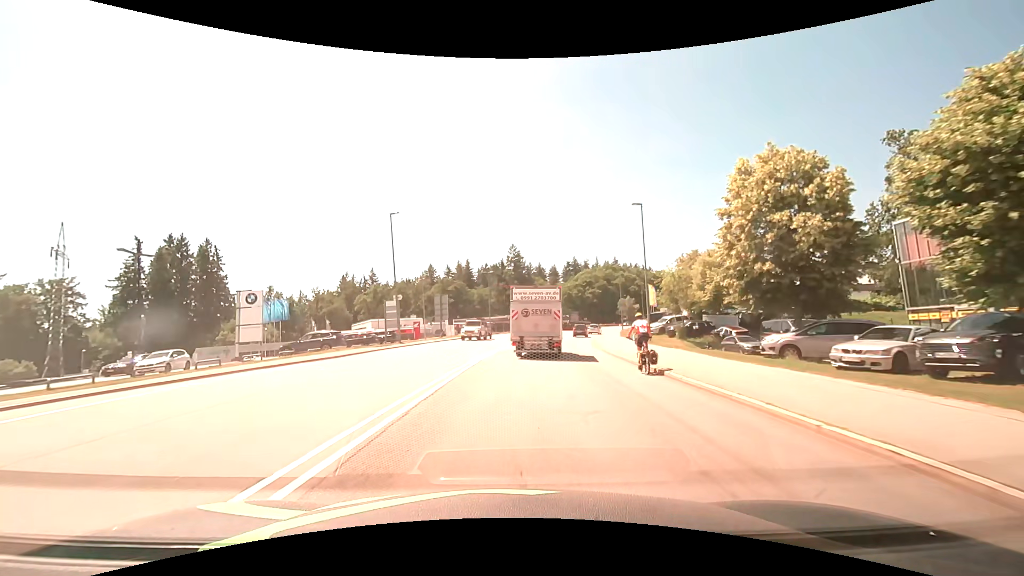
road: secondary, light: Day
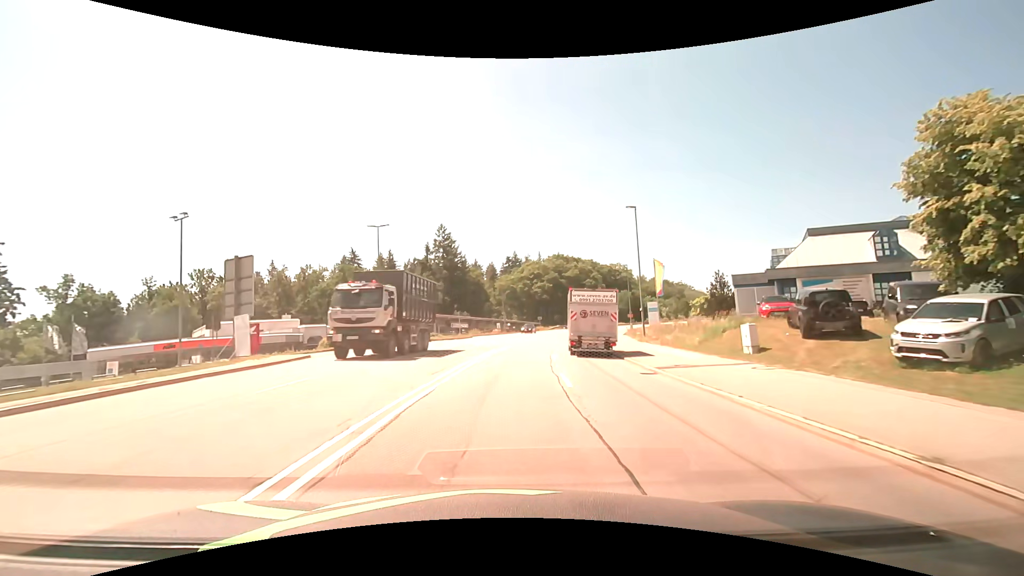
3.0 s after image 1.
(+2.0, +39.4) m; +7°
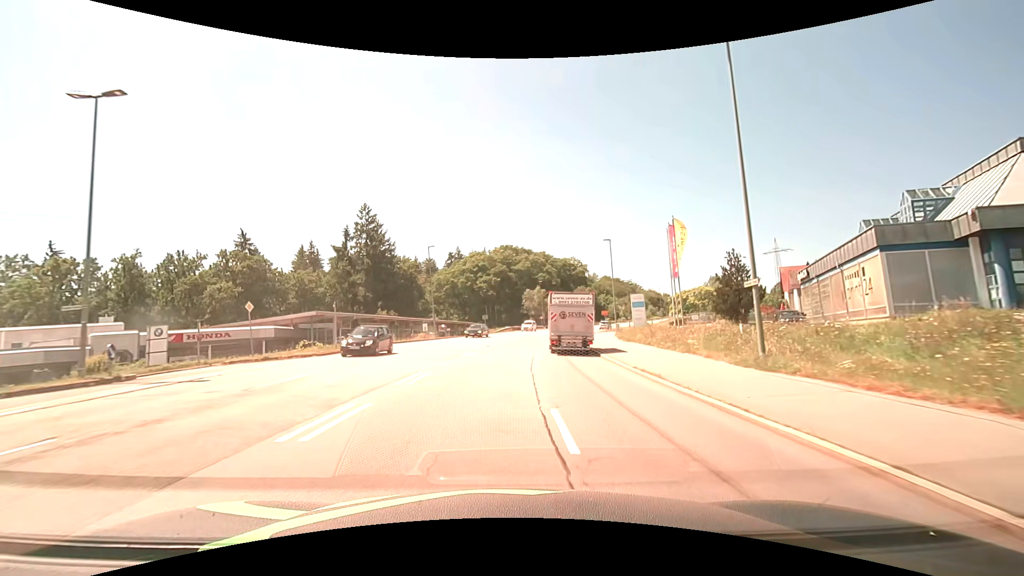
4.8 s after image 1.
(+1.3, +24.1) m; +6°
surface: asphalt
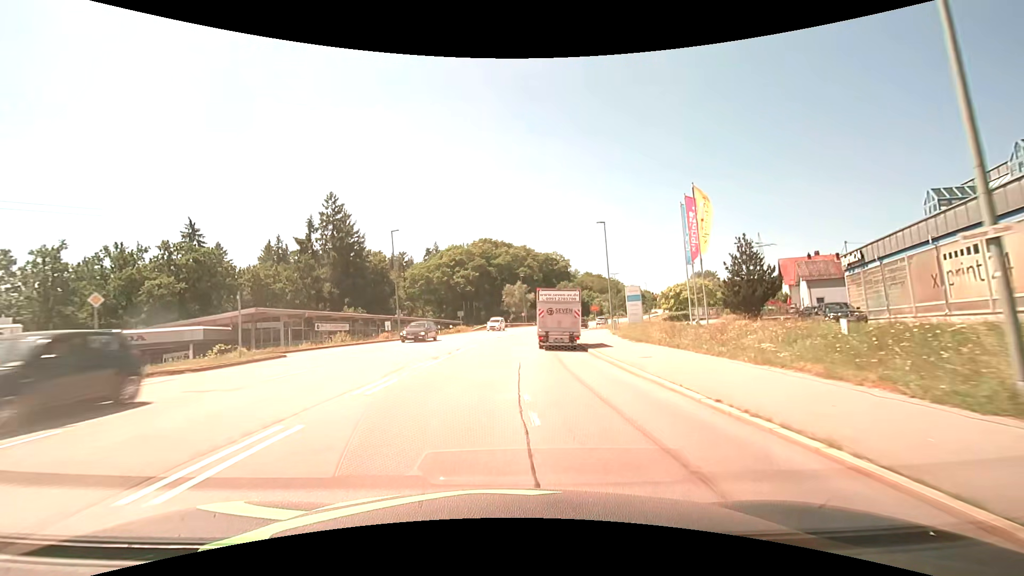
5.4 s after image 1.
(+0.1, +7.8) m; +2°
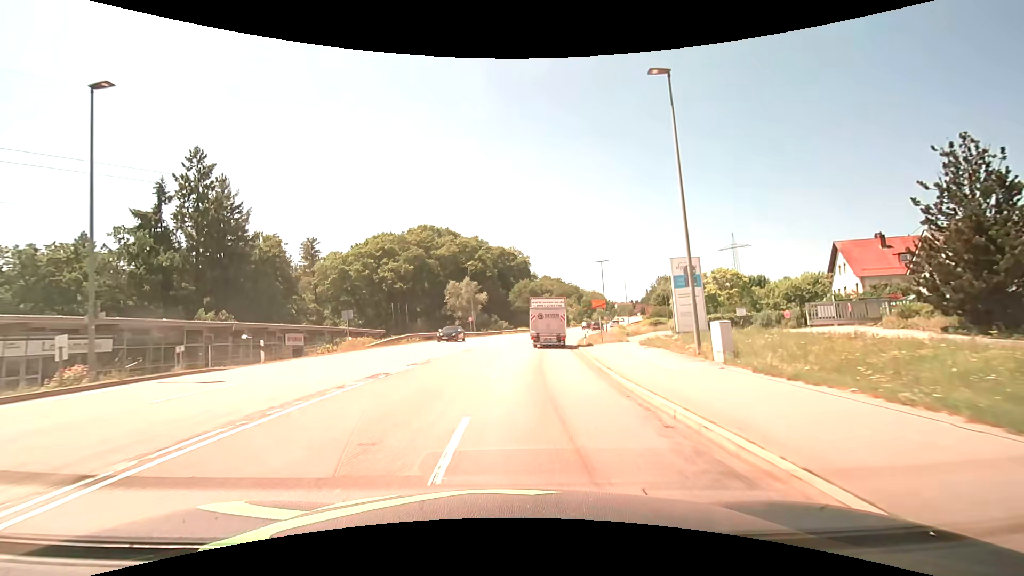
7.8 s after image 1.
(+1.6, +29.0) m; +6°
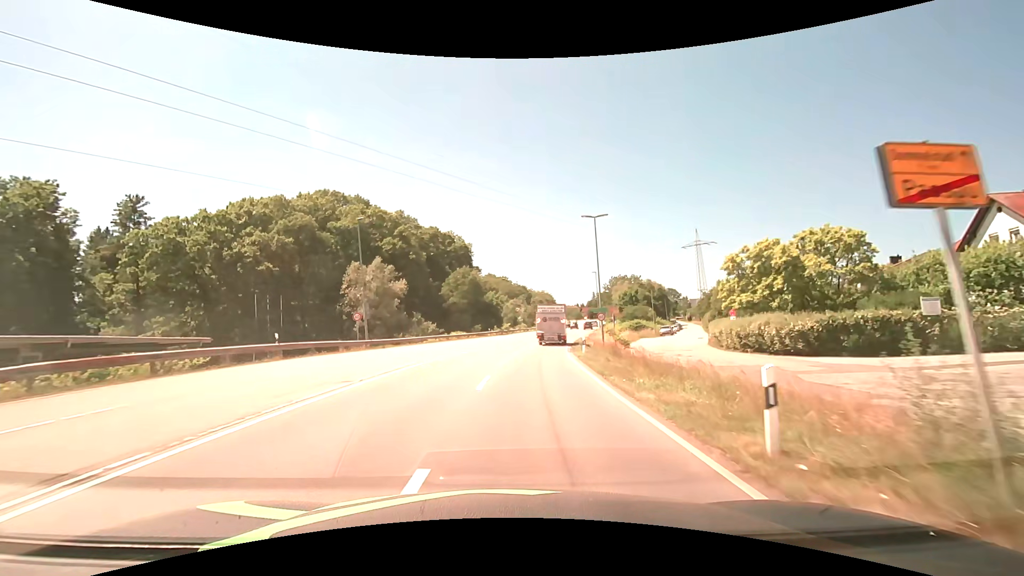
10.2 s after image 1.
(+1.4, +29.2) m; +7°
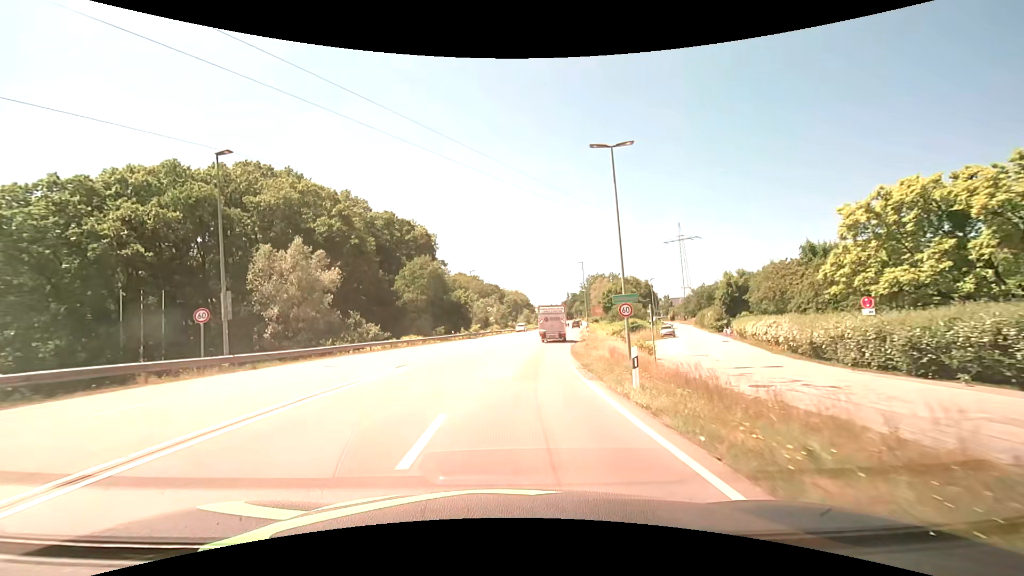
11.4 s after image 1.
(+0.4, +15.0) m; +3°
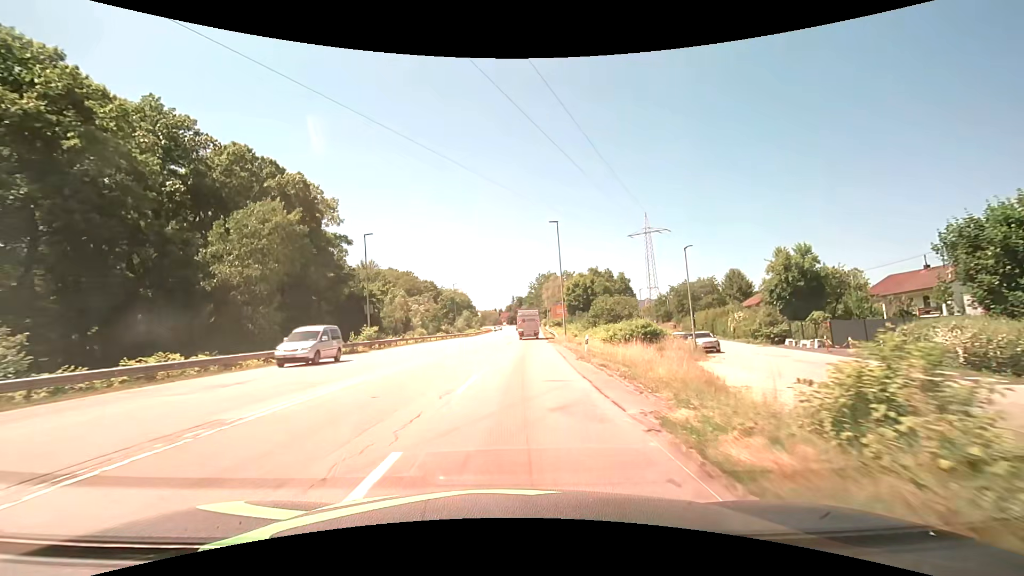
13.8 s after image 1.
(+1.8, +30.5) m; +7°
(0, +10) (0, +20) (+1, +30) (+1, +40) (+2, +50) (+2, +60) (+3, +70) (+3, +80) (+4, +90) (+4, +100) m
